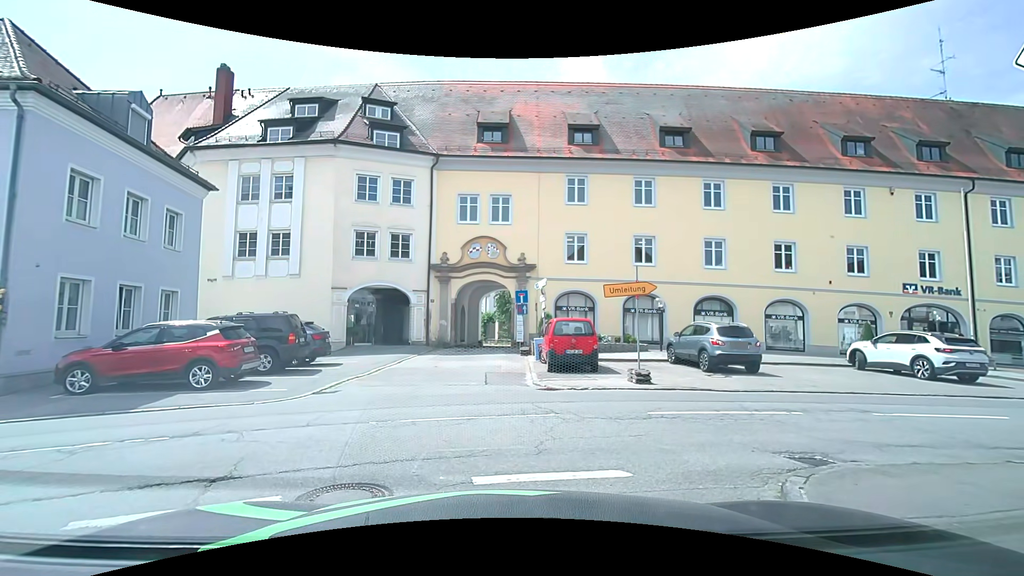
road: secondary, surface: asphalt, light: Day
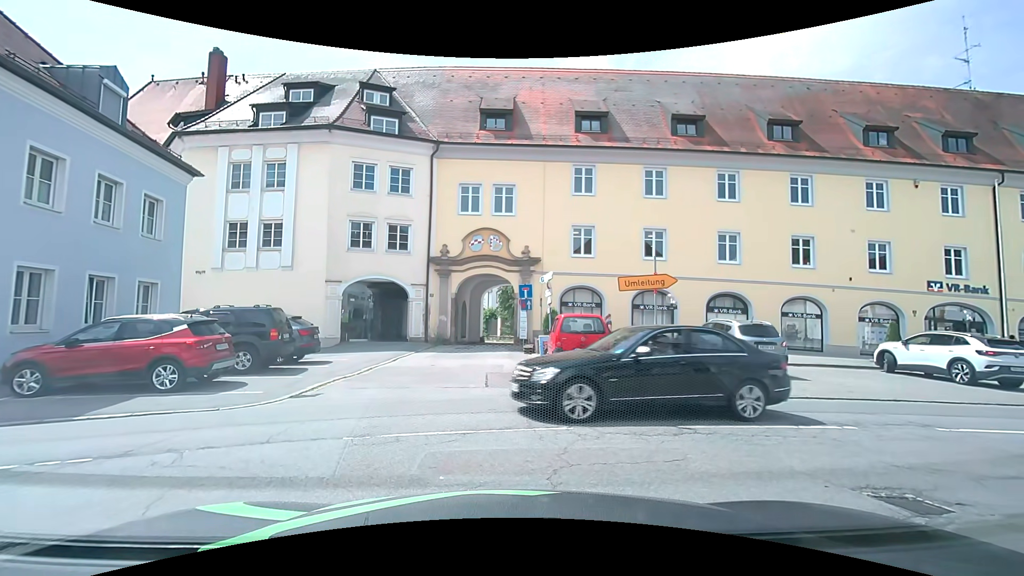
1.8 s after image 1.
(0.0, +1.3) m; 0°
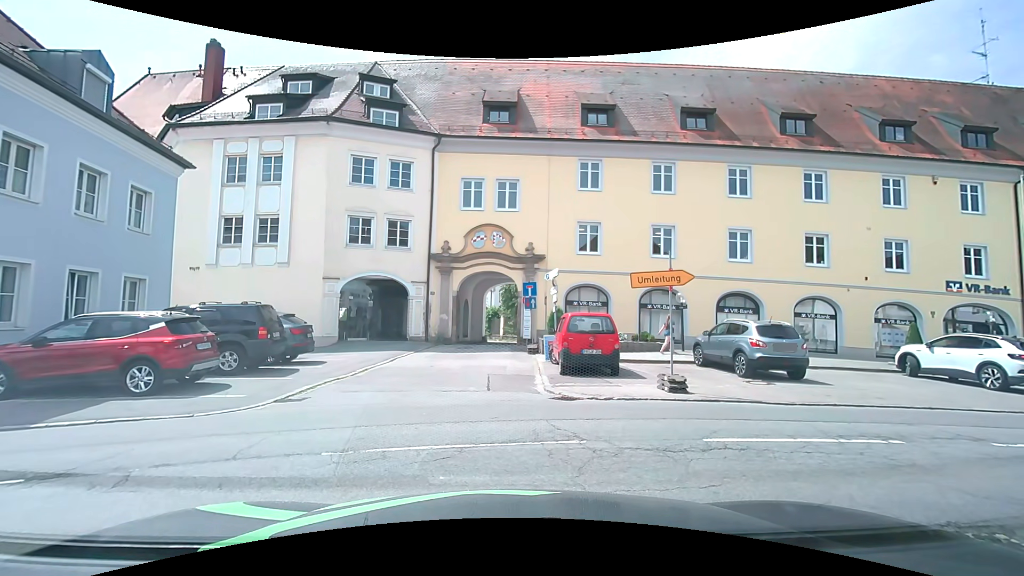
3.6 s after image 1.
(0.0, +0.8) m; 0°
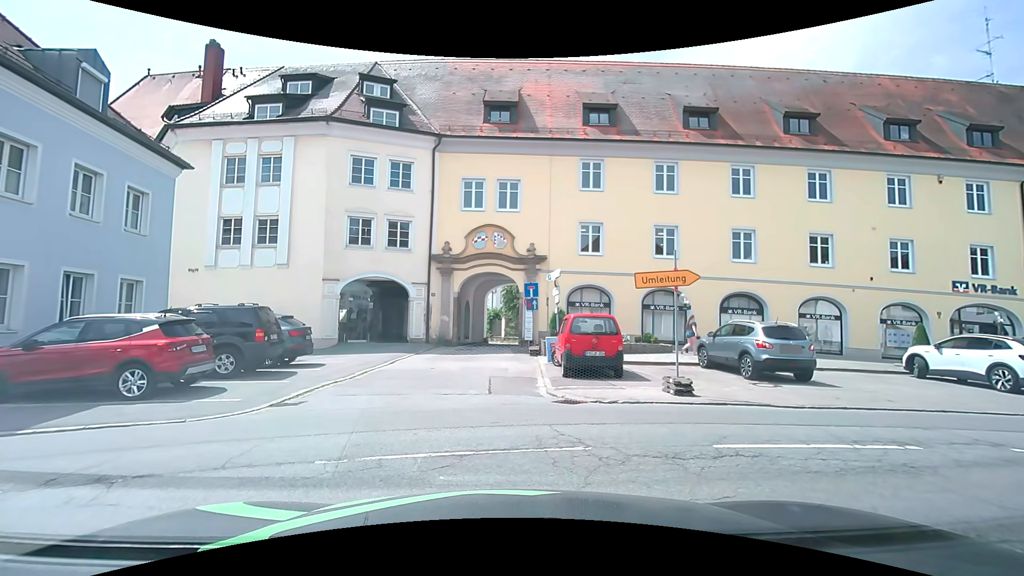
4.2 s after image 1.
(0.0, +0.2) m; 0°
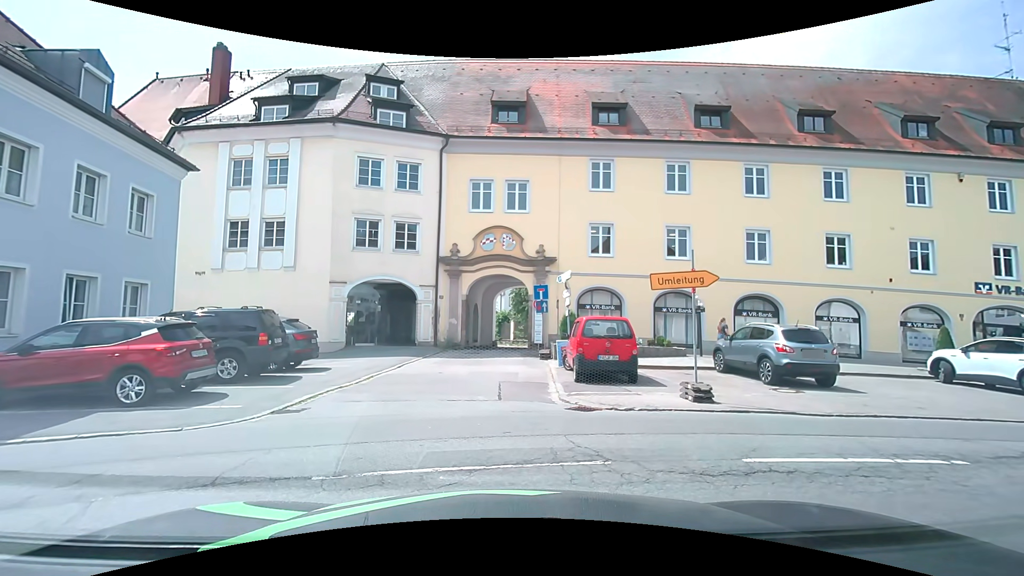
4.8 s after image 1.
(0.0, +0.4) m; 0°
